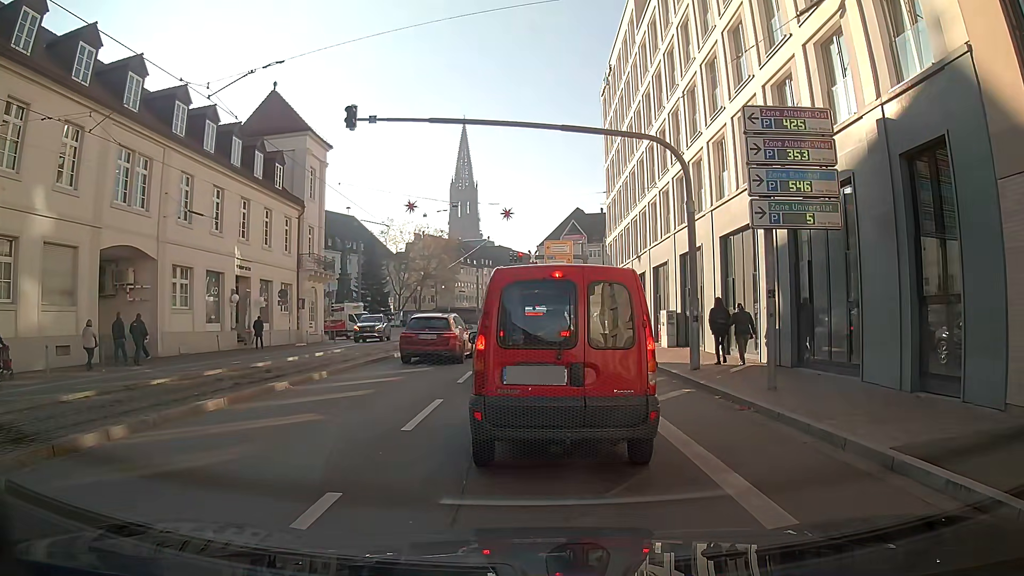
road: primary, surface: asphalt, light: Day
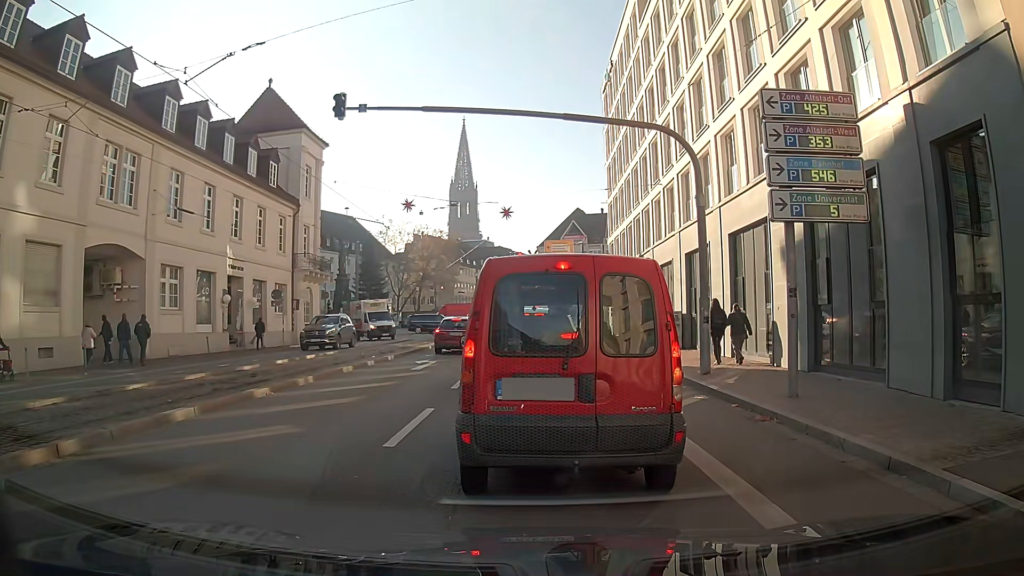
(0.0, +1.0) m; 0°
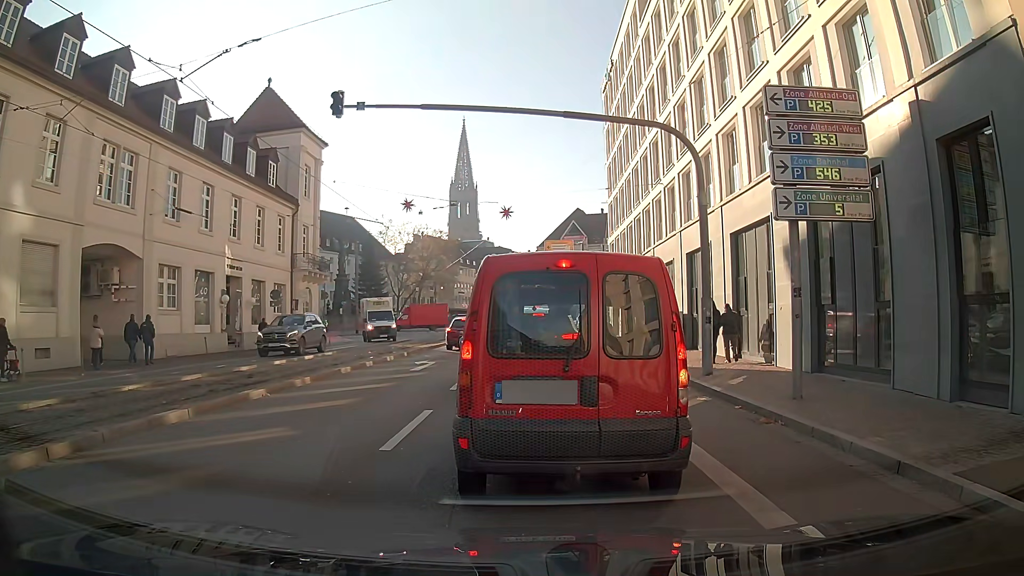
(0.0, +0.2) m; 0°
